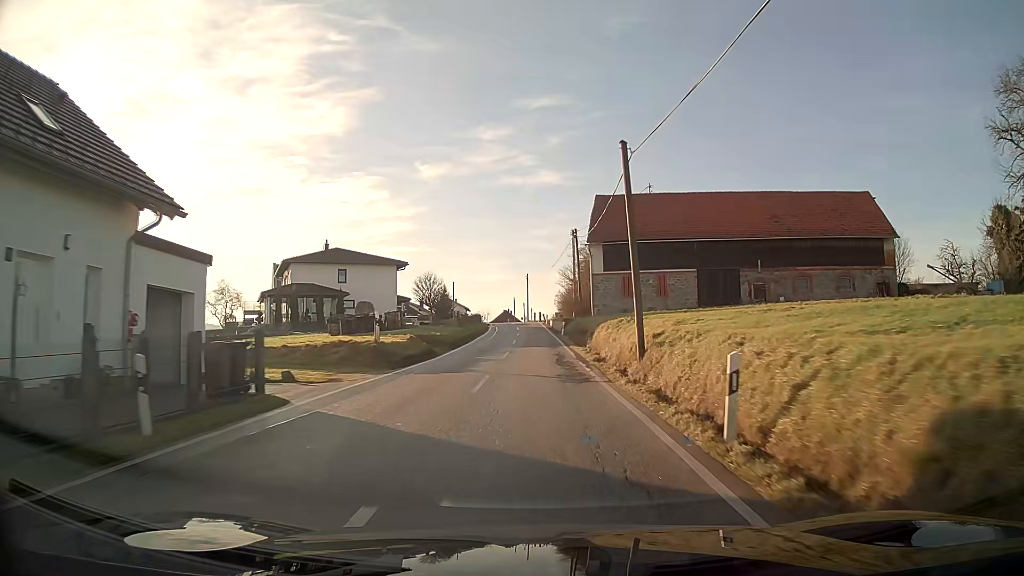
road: tertiary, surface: asphalt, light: Day
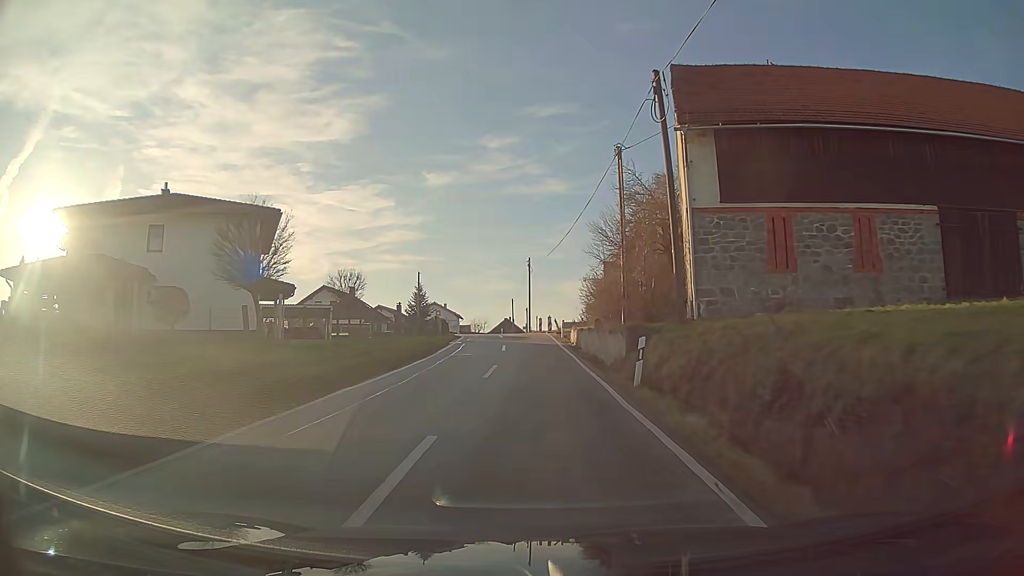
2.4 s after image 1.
(-0.1, +33.6) m; -1°
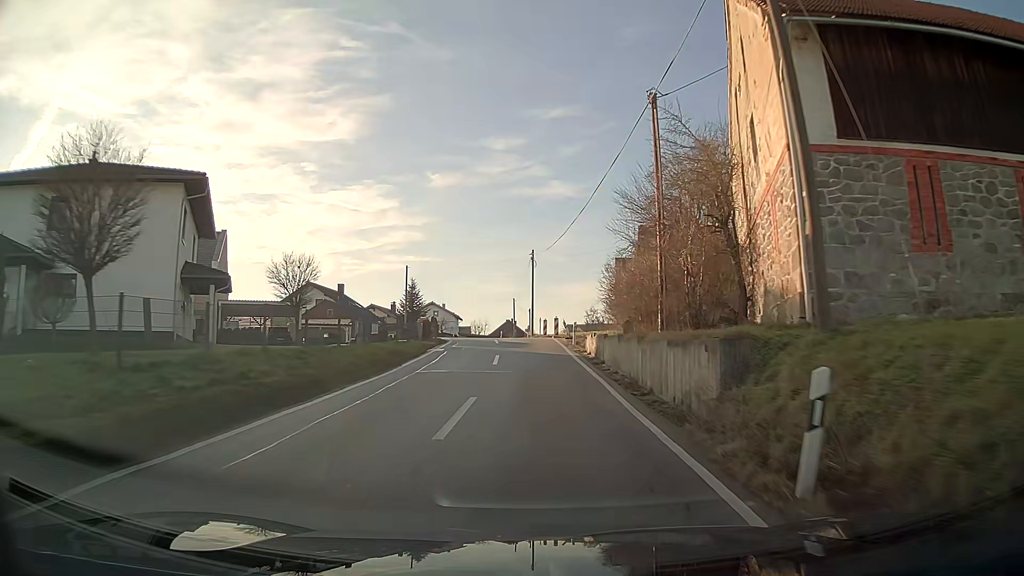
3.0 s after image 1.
(0.0, +8.2) m; 0°
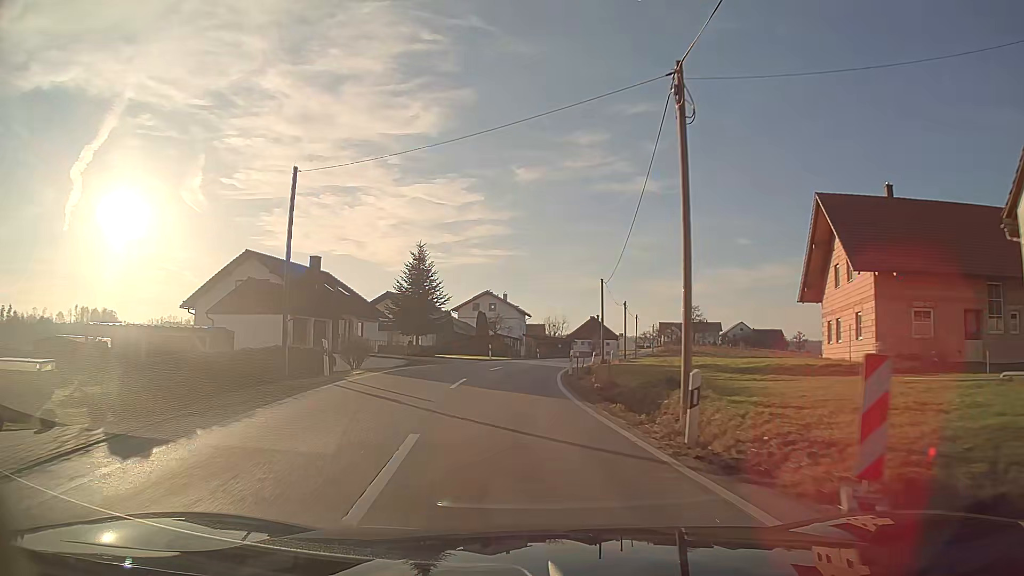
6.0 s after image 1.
(-1.7, +39.4) m; -8°
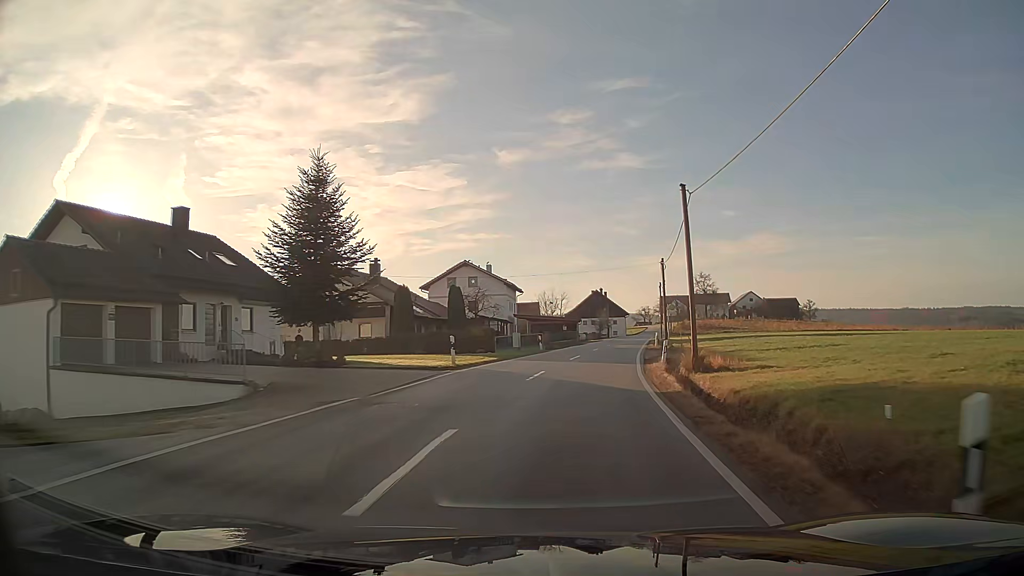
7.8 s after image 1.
(+0.1, +24.0) m; +3°
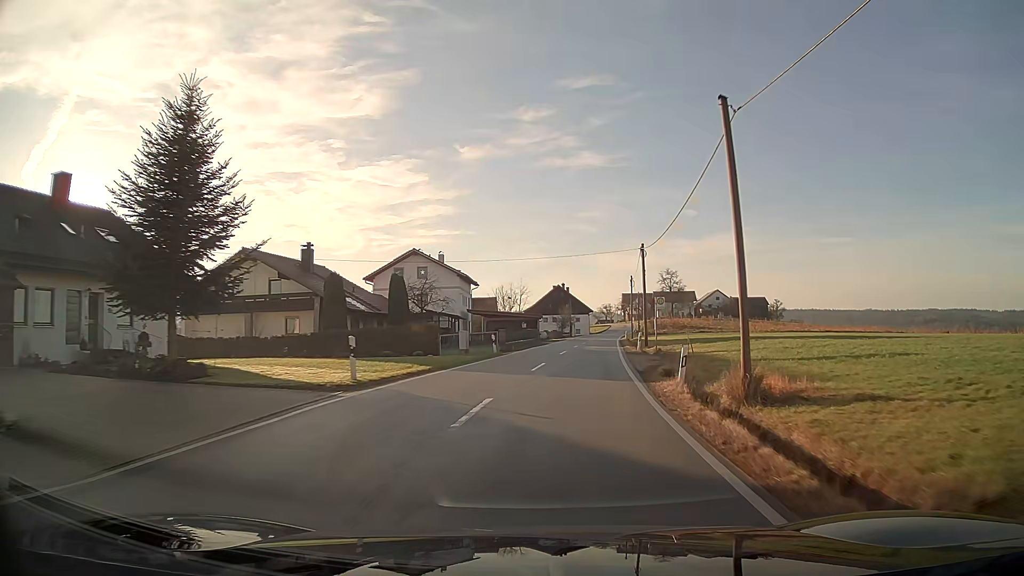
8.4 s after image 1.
(+0.3, +8.4) m; +3°
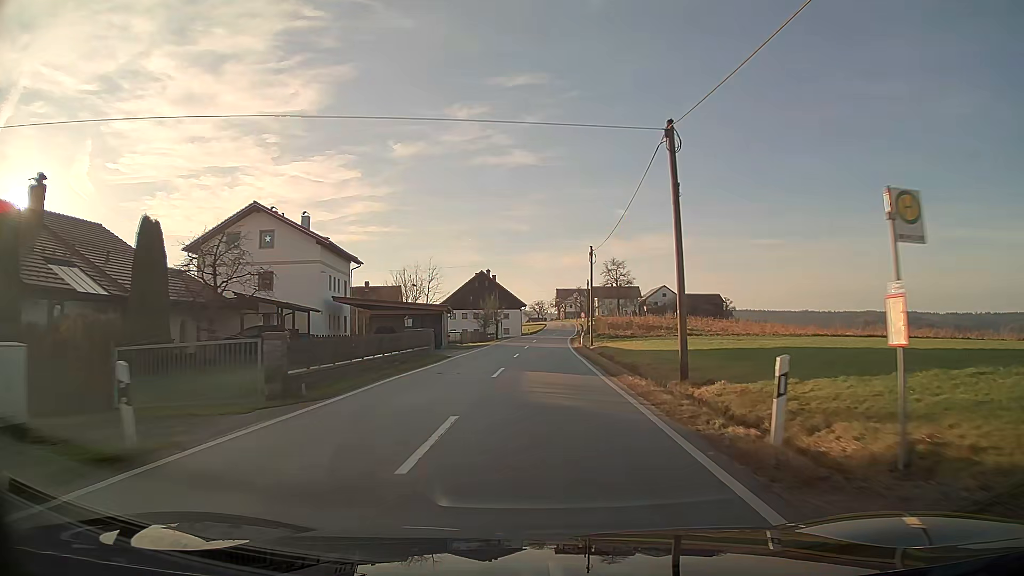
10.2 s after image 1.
(+1.3, +26.4) m; +5°
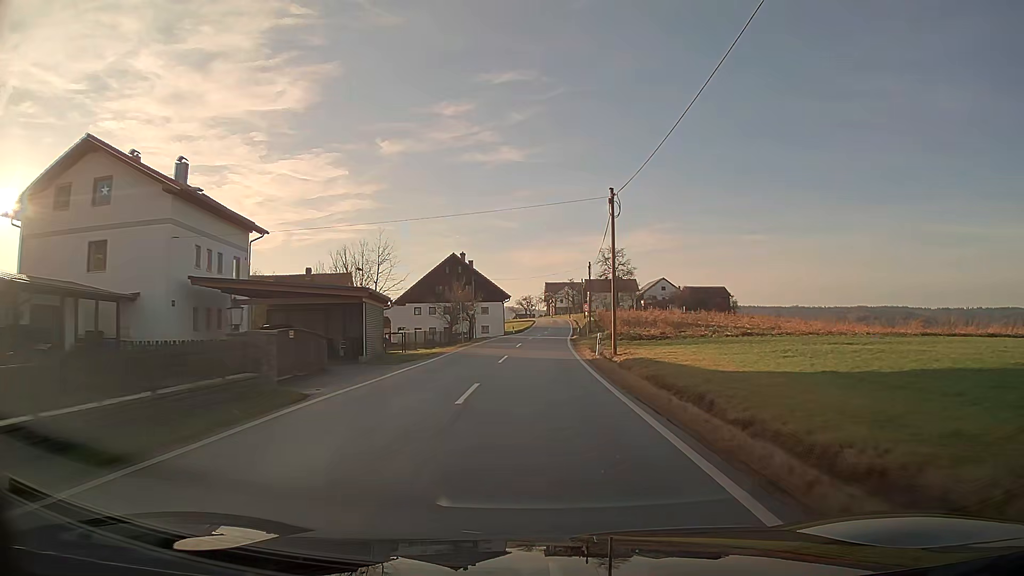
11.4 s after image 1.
(+0.2, +18.7) m; +1°
